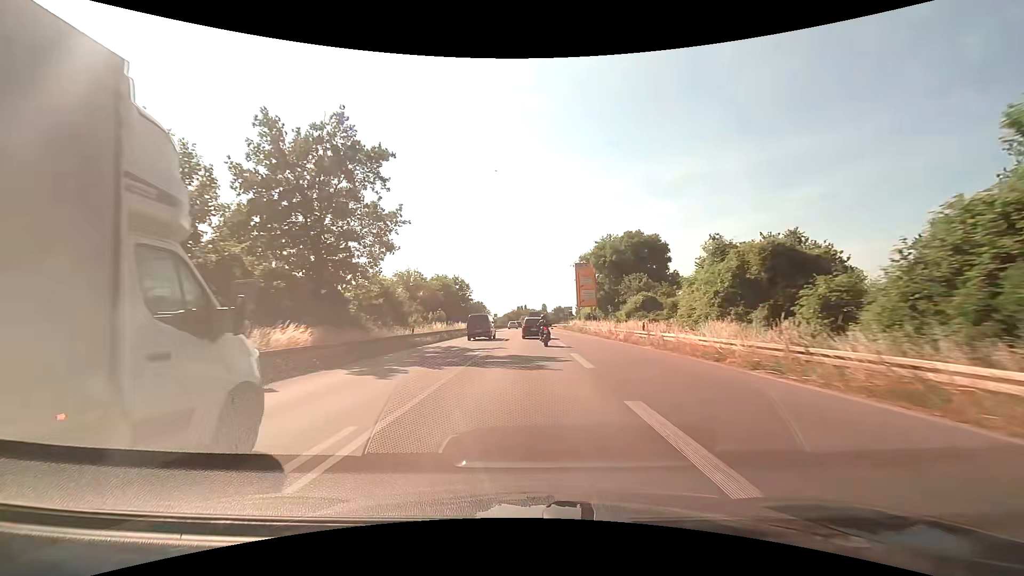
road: trunk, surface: asphalt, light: Day
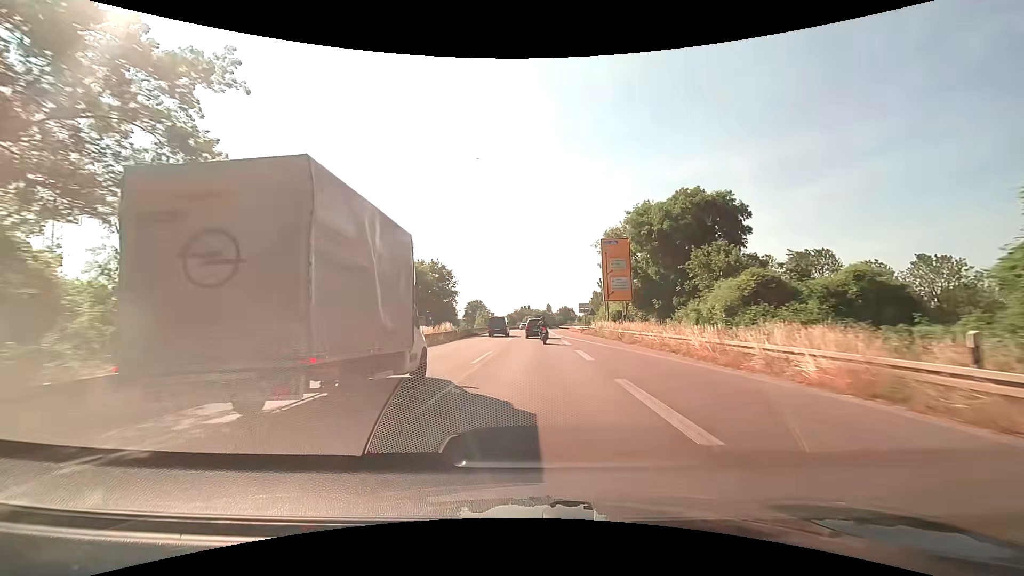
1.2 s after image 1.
(0.0, +20.7) m; 0°
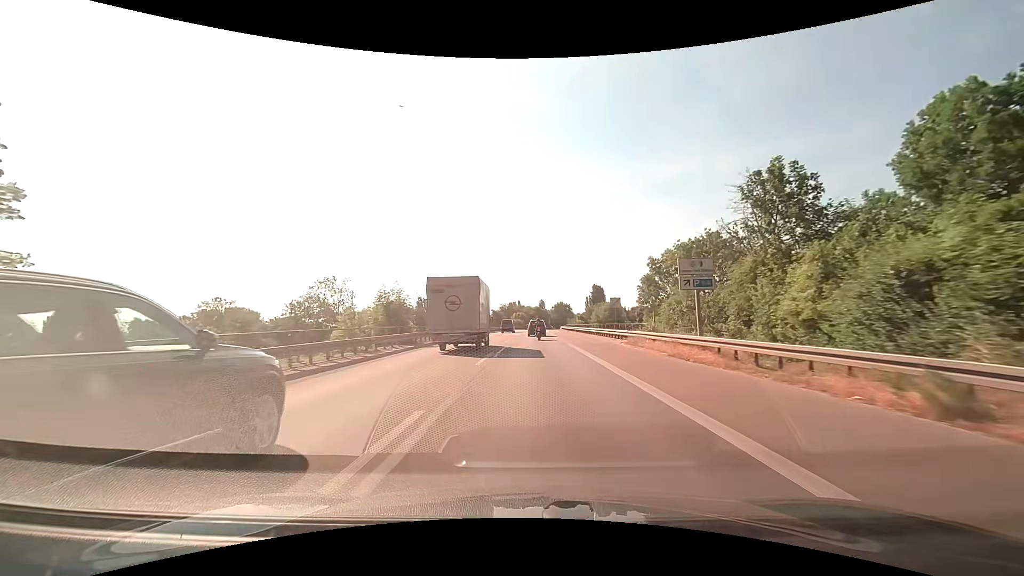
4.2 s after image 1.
(+0.3, +51.9) m; 0°
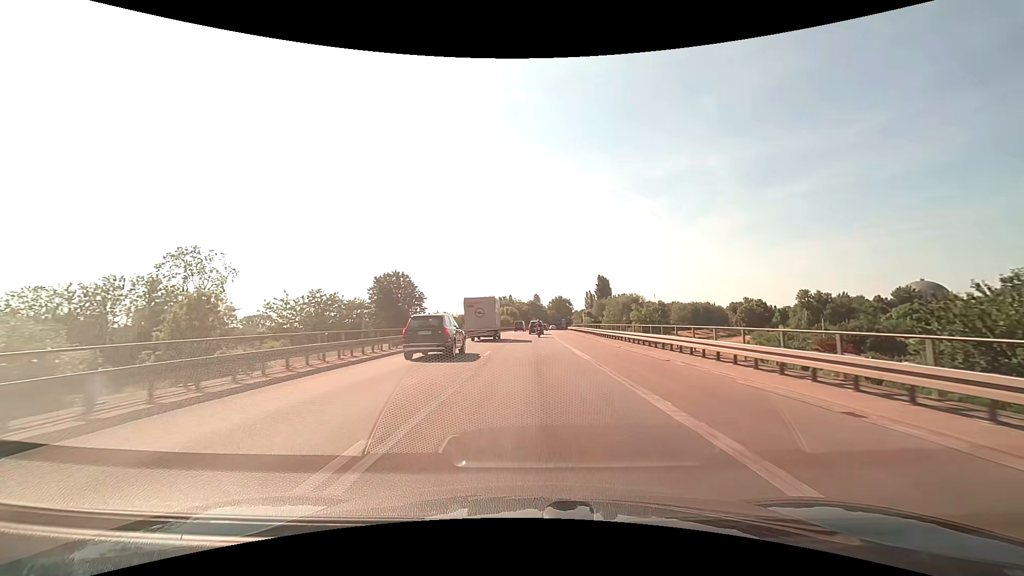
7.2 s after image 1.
(+0.8, +51.7) m; +1°
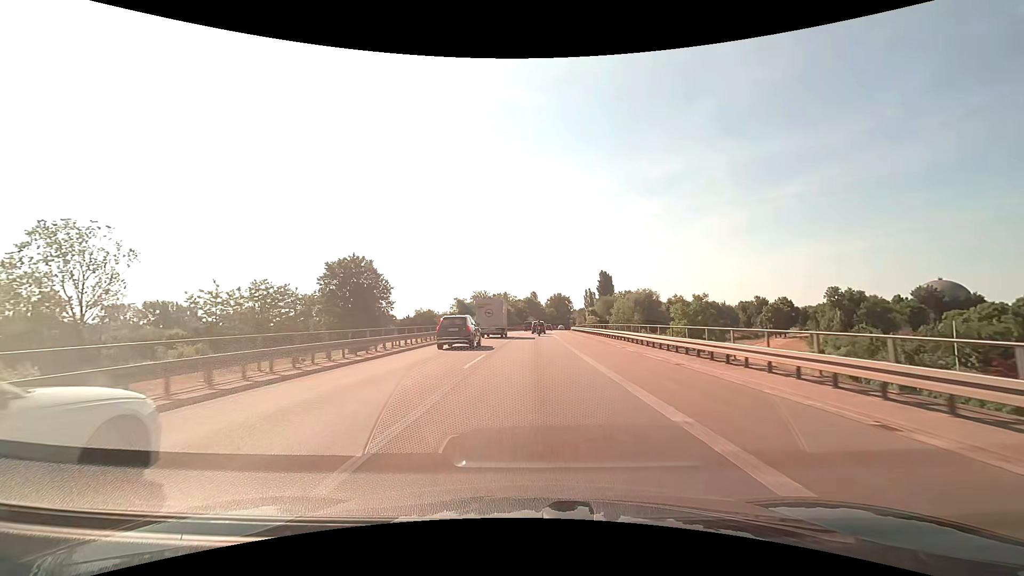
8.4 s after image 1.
(+0.1, +20.9) m; +1°
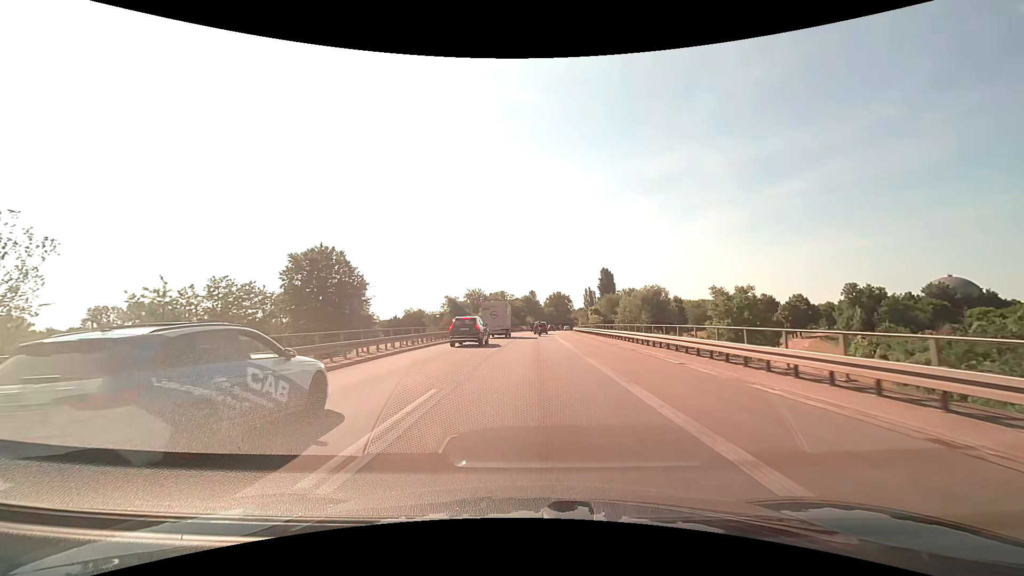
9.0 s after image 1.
(0.0, +10.6) m; 0°
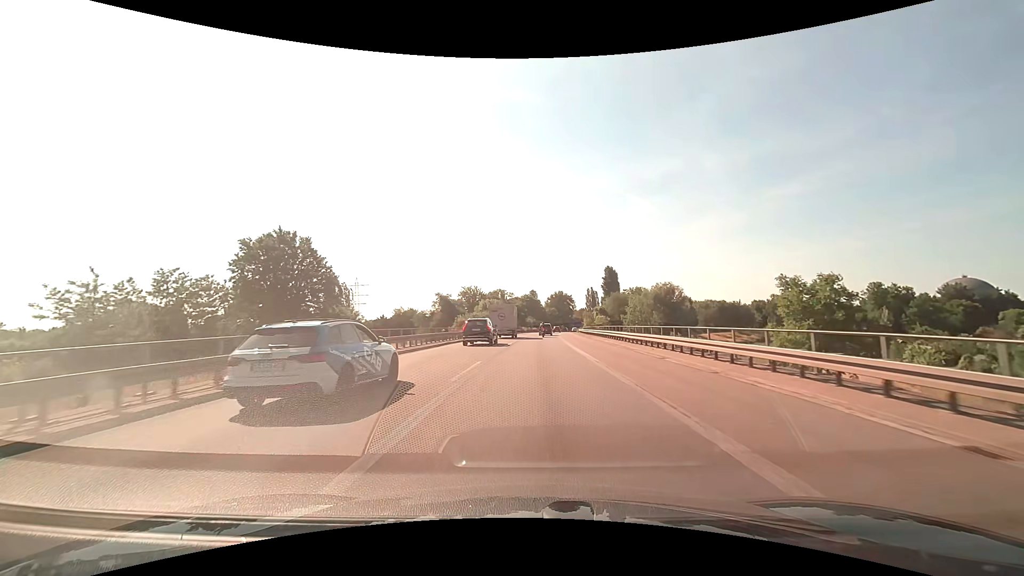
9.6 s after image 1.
(0.0, +10.8) m; 0°
